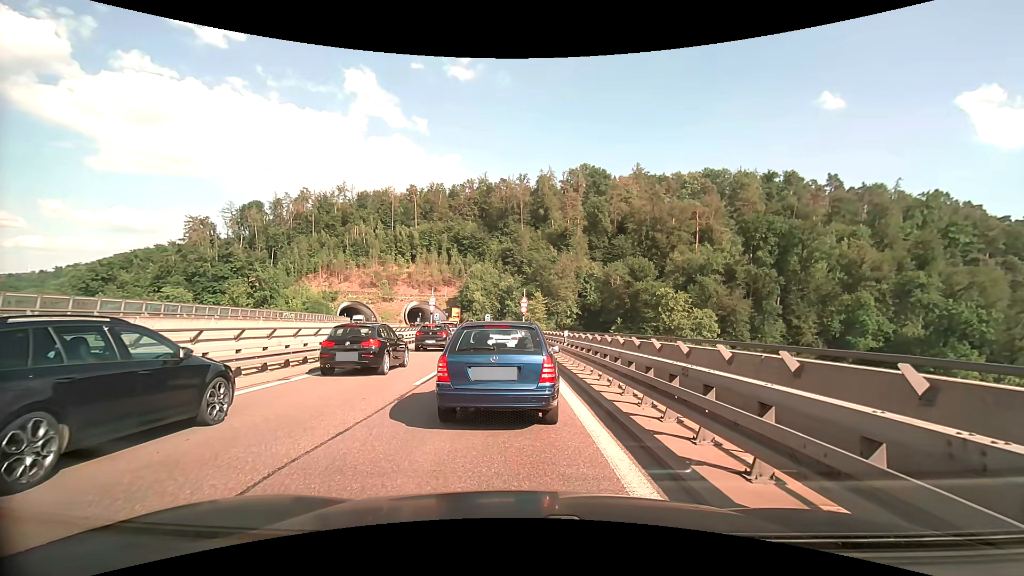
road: trunk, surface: asphalt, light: Day
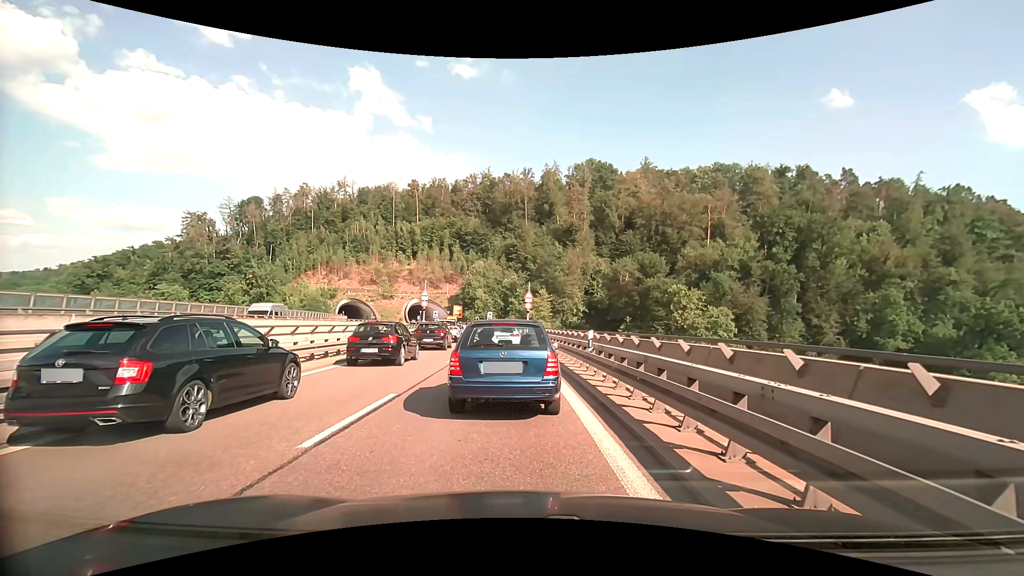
(-0.1, +6.2) m; -2°
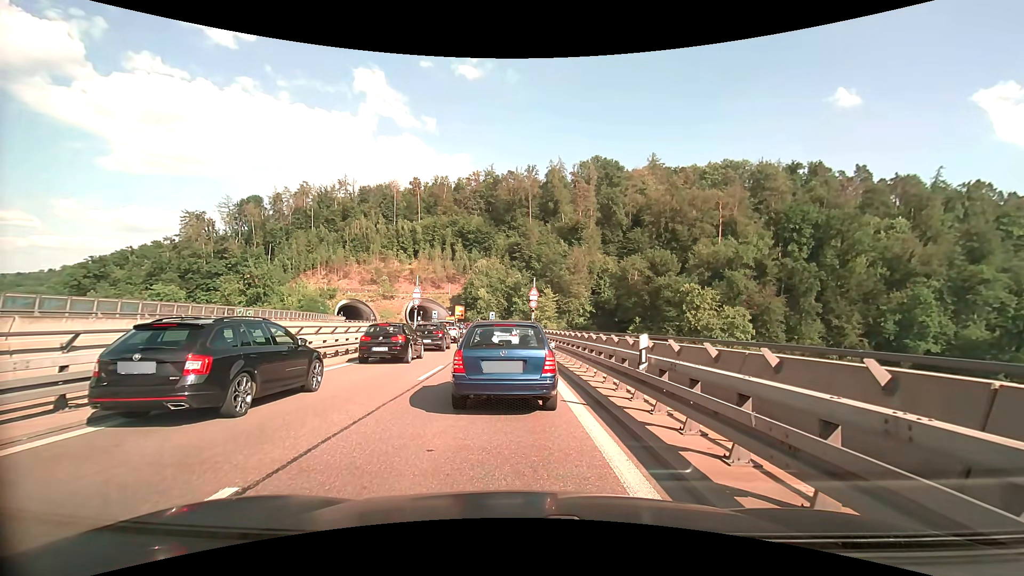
(0.0, +5.4) m; +1°
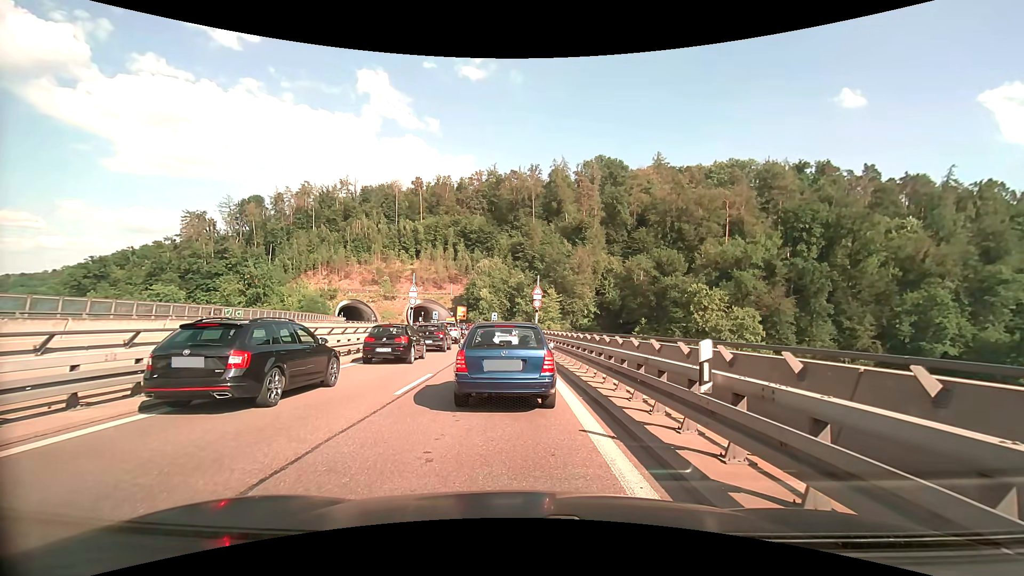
(-0.1, +2.5) m; -2°
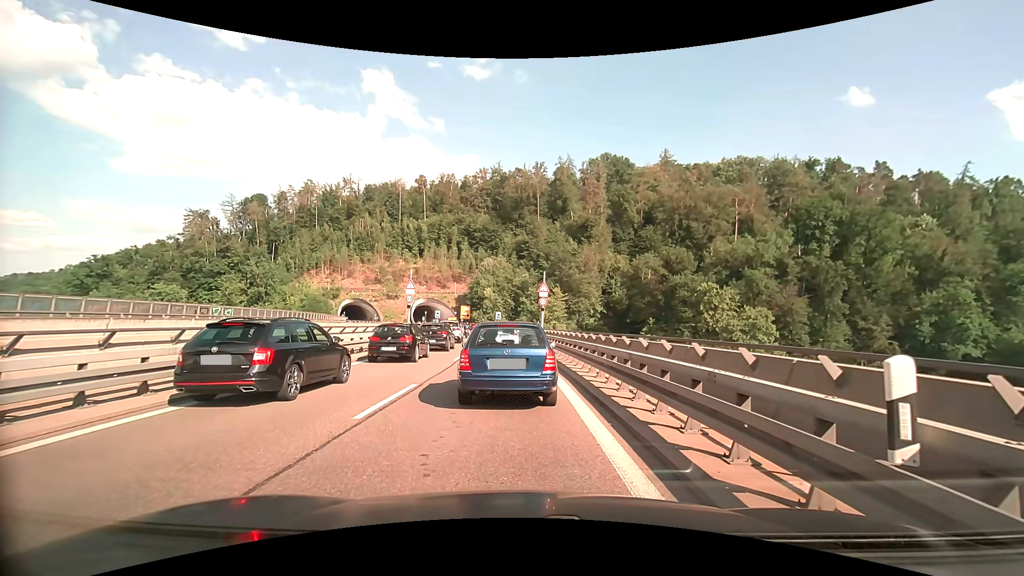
(0.0, +2.6) m; -1°
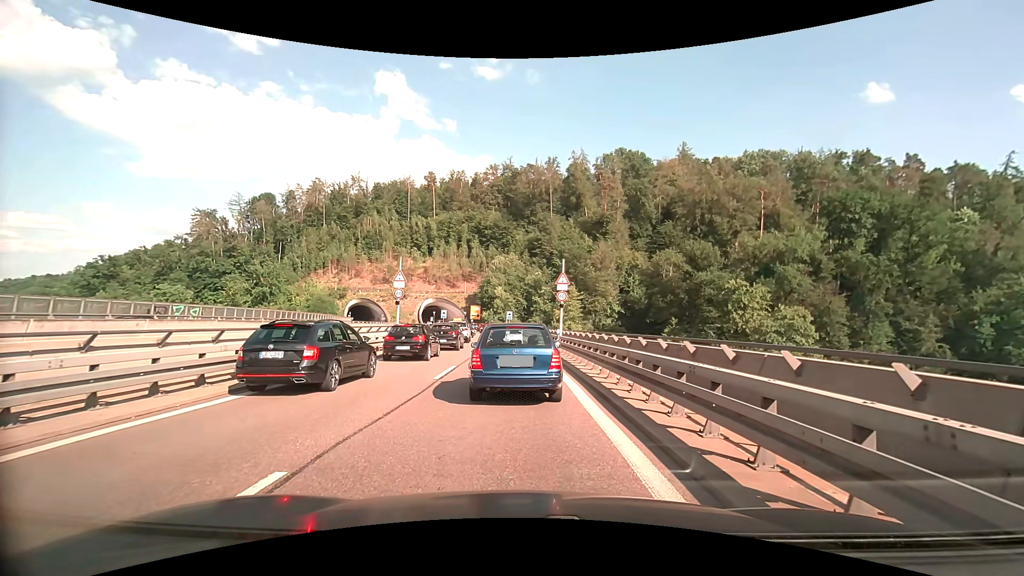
(-0.1, +6.8) m; -2°
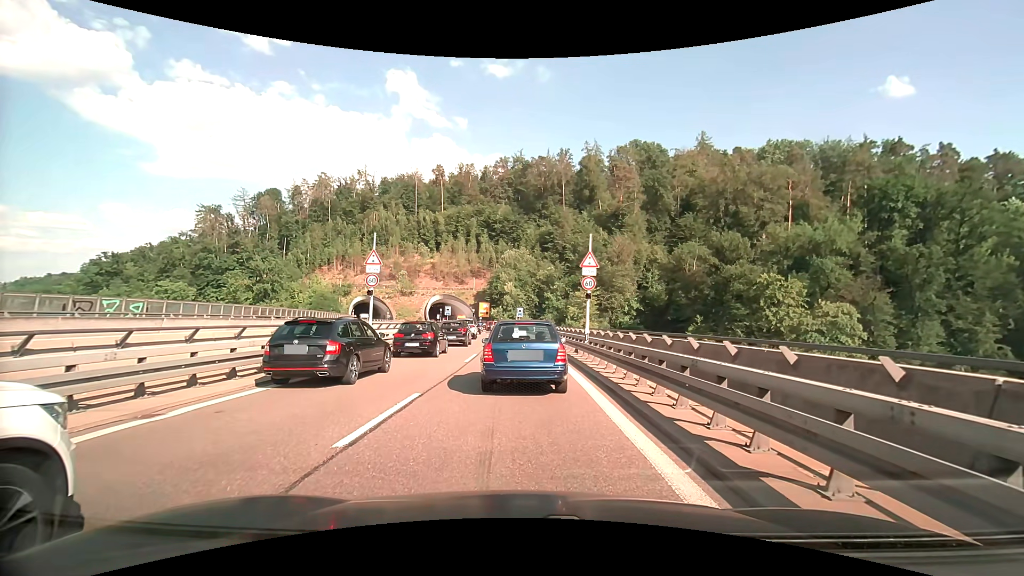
(0.0, +7.5) m; -1°
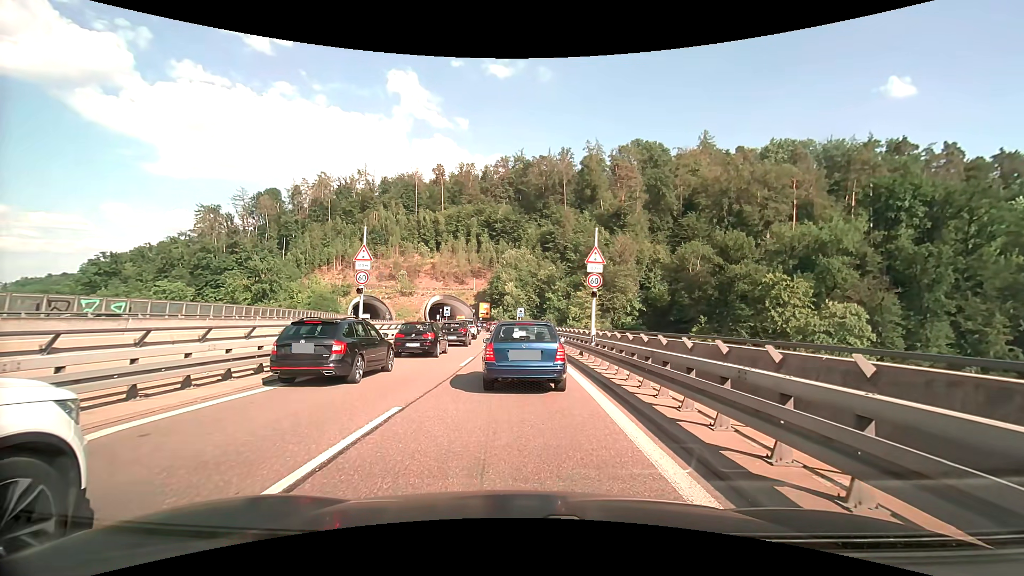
(0.0, +1.6) m; 0°
